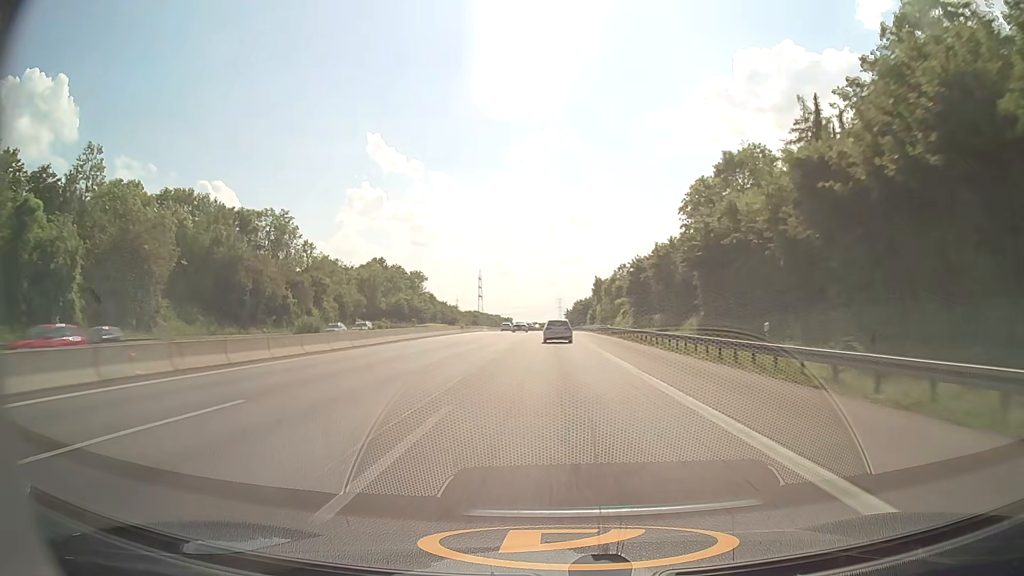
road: motorway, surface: asphalt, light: Day
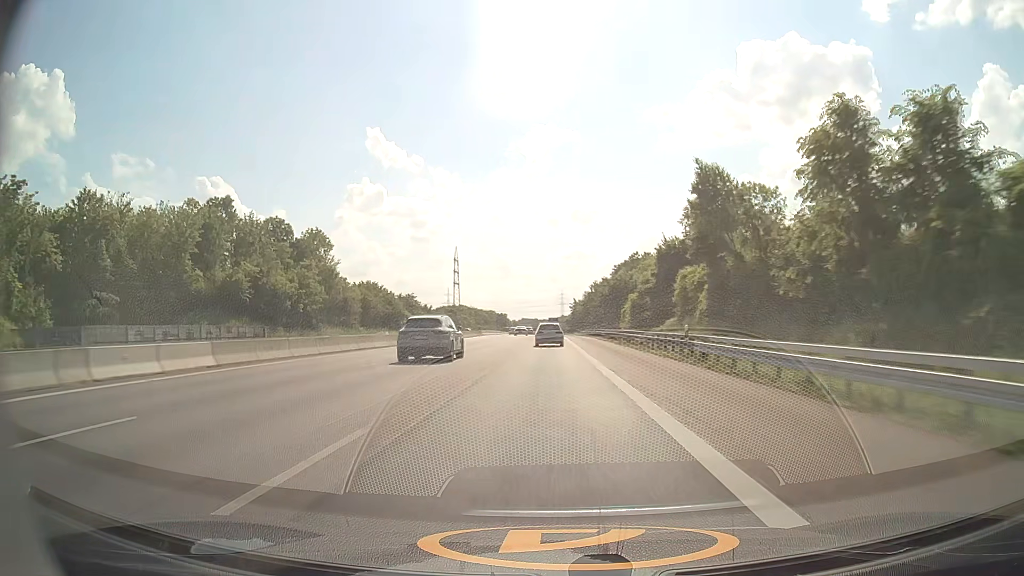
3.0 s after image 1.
(+0.1, +91.7) m; 0°
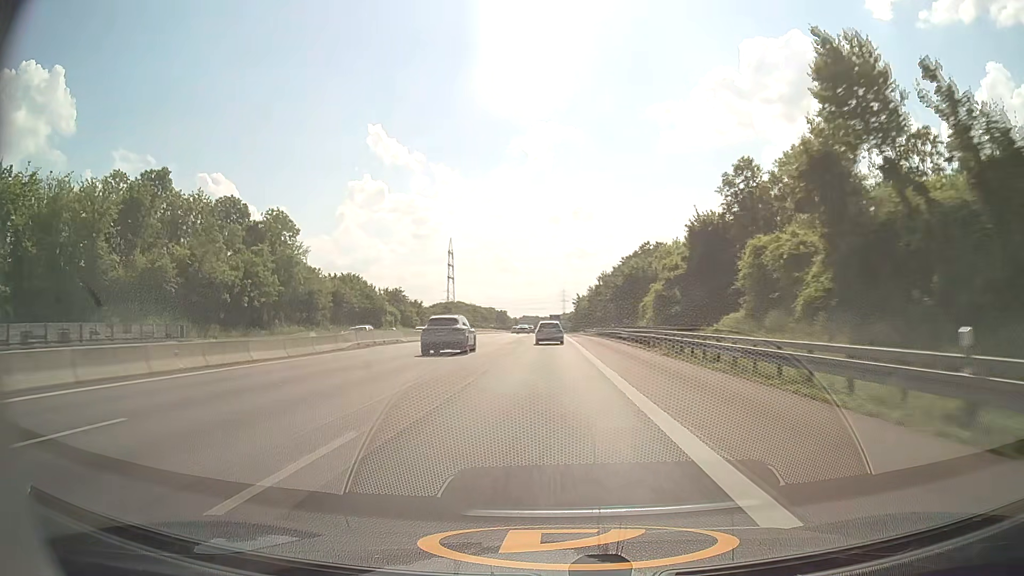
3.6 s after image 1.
(0.0, +18.1) m; 0°
(0, +10) (0, +20) (0, +30) (0, +40) (0, +50) (0, +60) (0, +70) (0, +80) (0, +90) (0, +100) m
